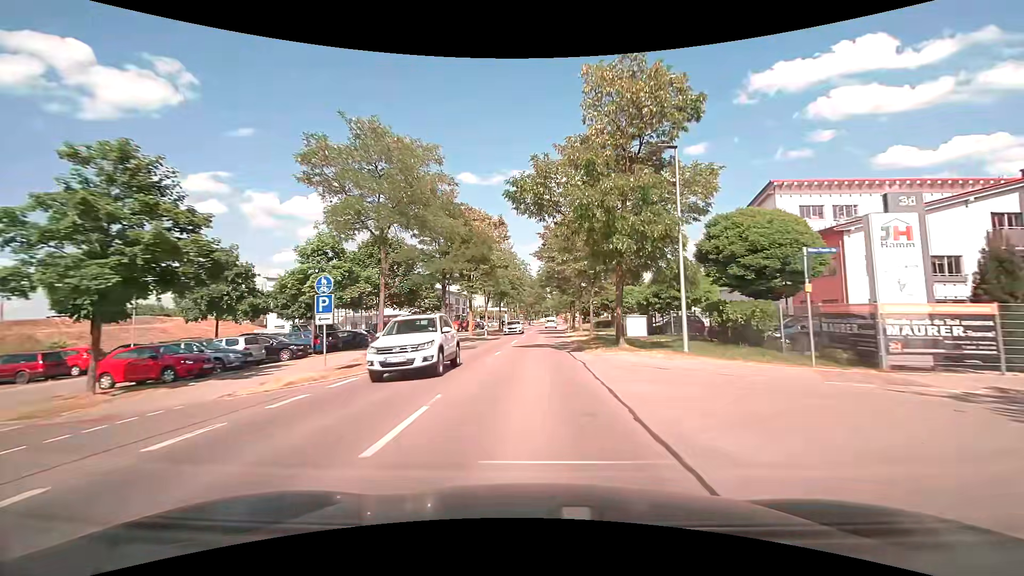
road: tertiary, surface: asphalt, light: Day
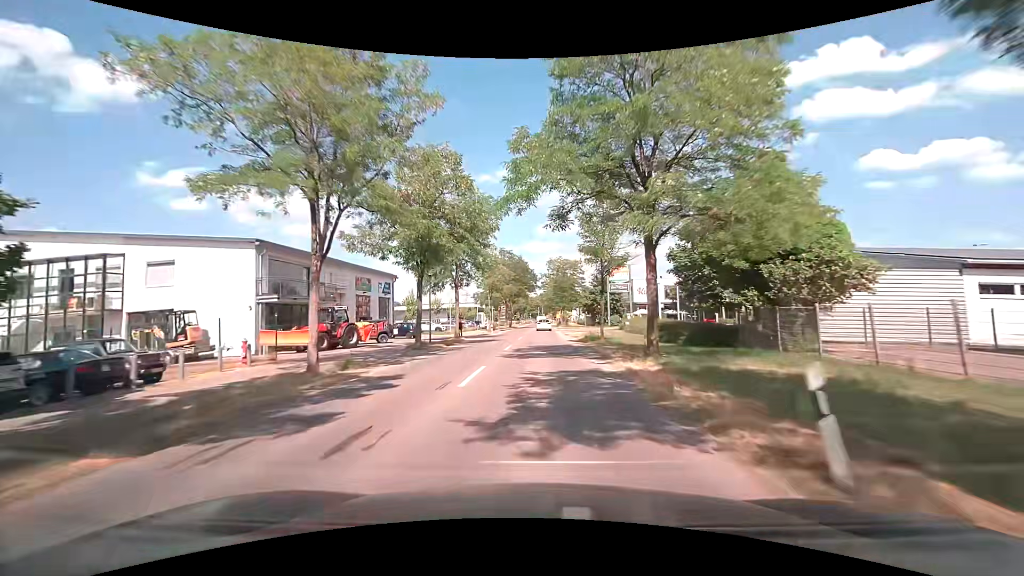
(+0.4, +42.9) m; +1°
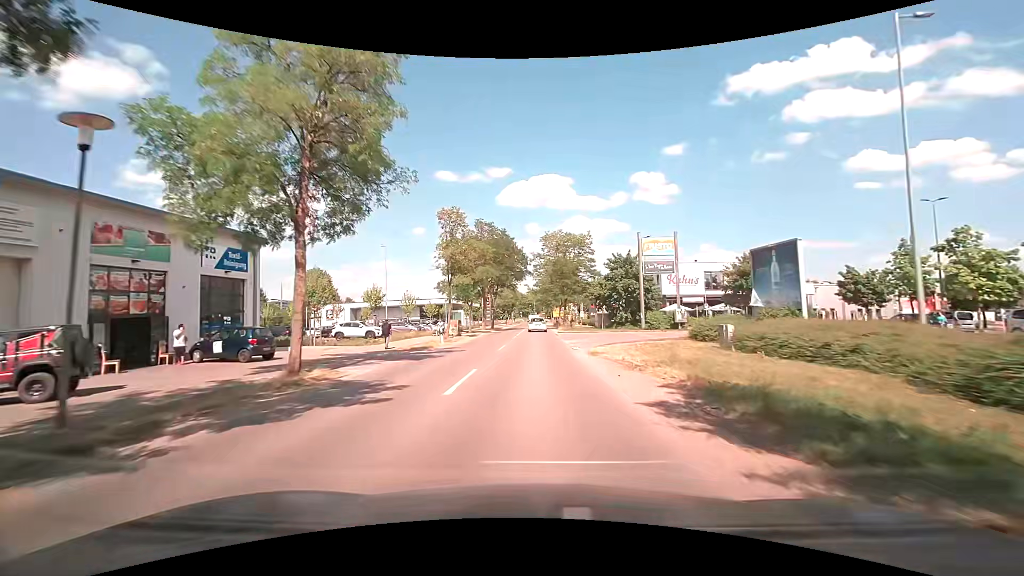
(+0.4, +24.9) m; +1°
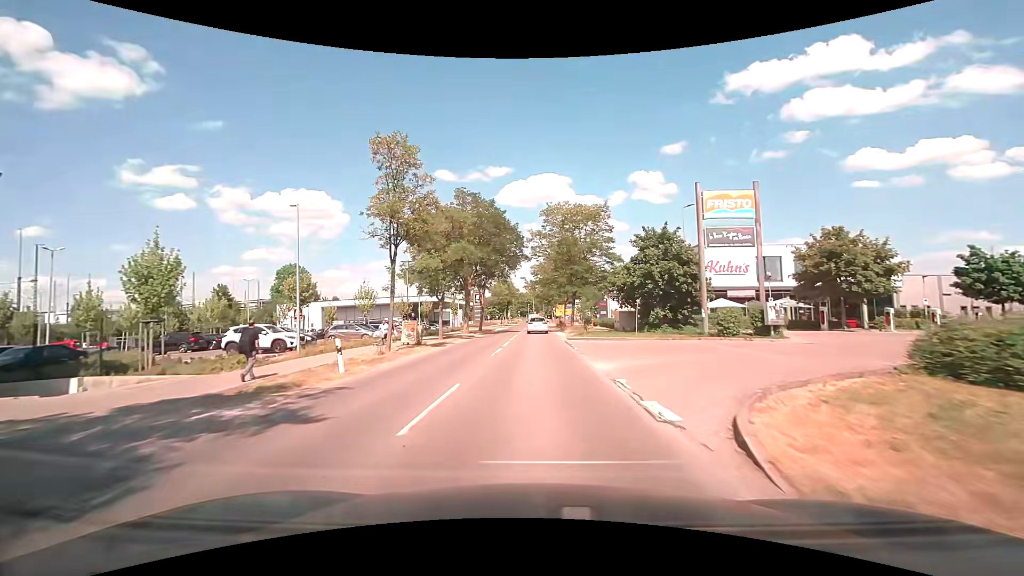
(0.0, +14.9) m; 0°
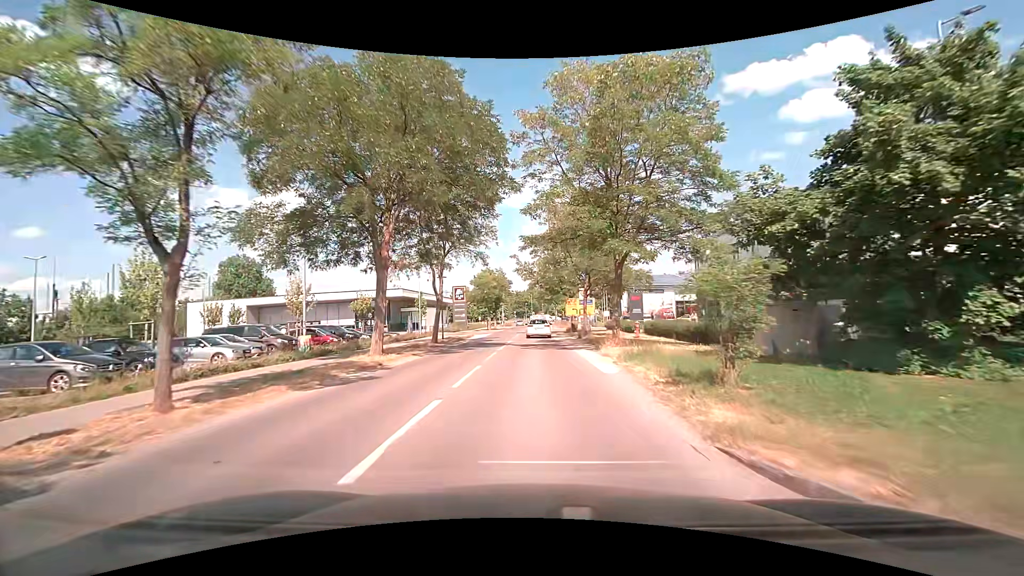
(+0.1, +25.6) m; 0°
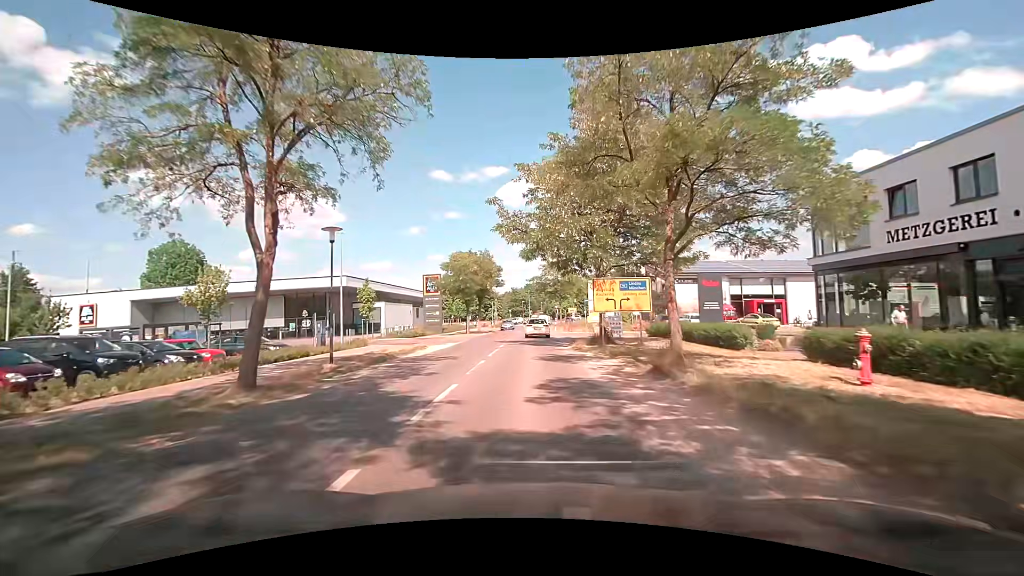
(0.0, +21.3) m; -1°
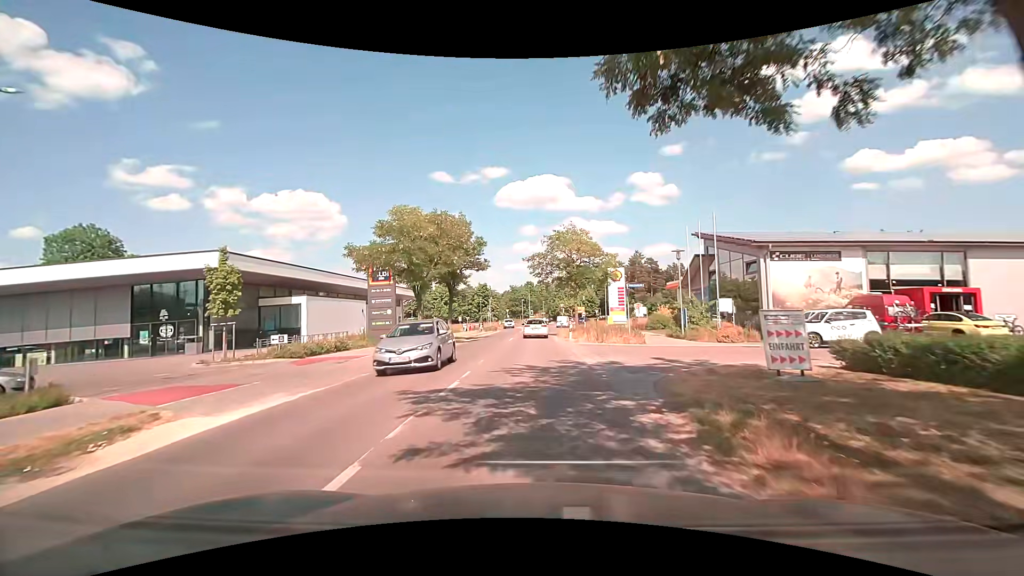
(+0.3, +21.7) m; +1°
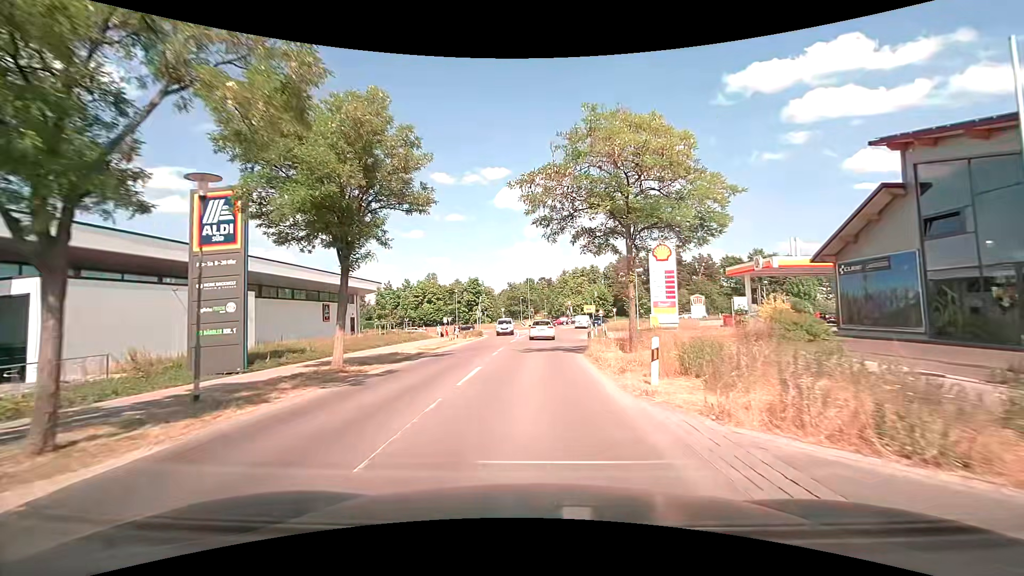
(-0.1, +22.3) m; 0°
